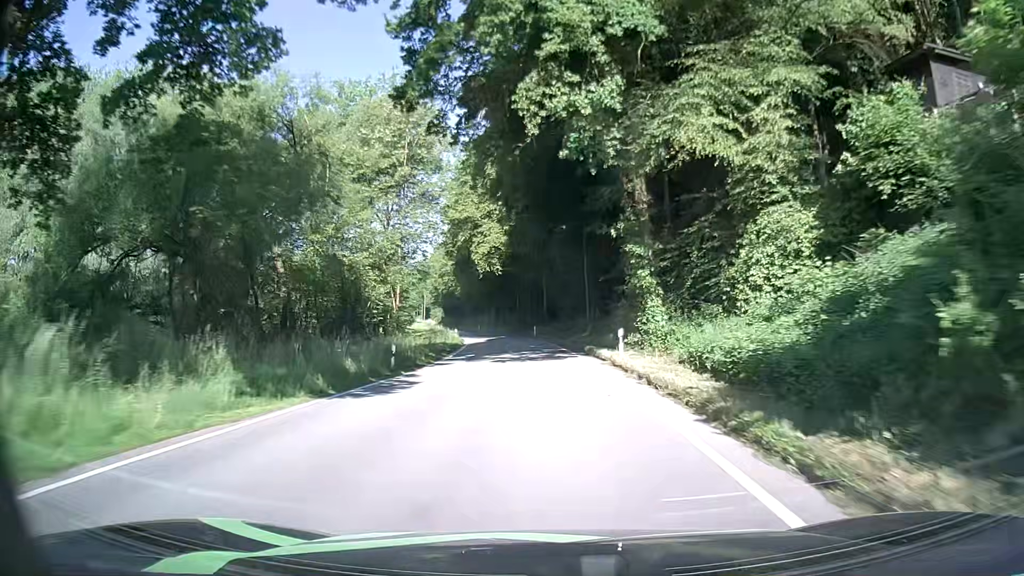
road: secondary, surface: asphalt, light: Day
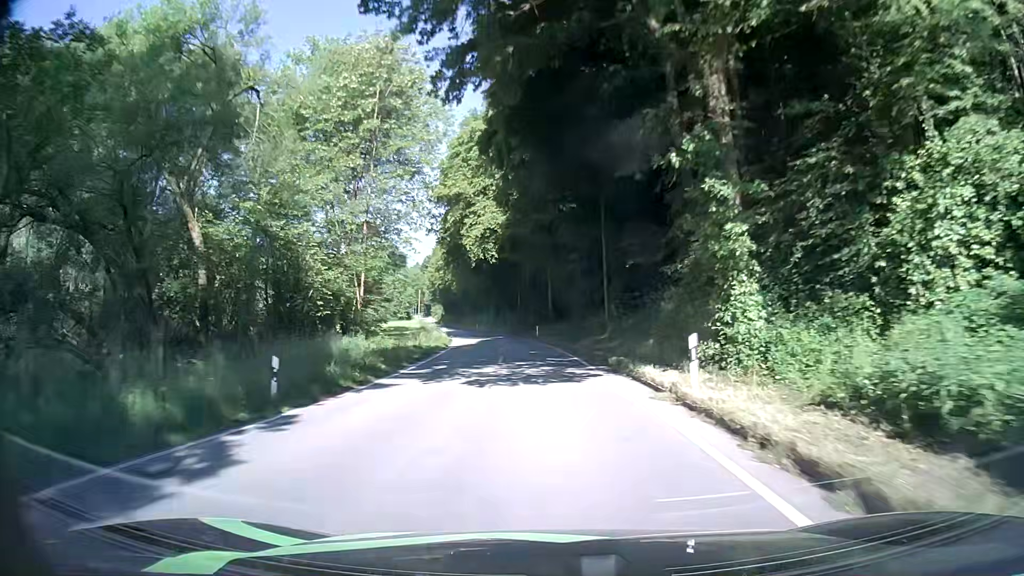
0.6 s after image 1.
(-0.1, +10.4) m; -1°
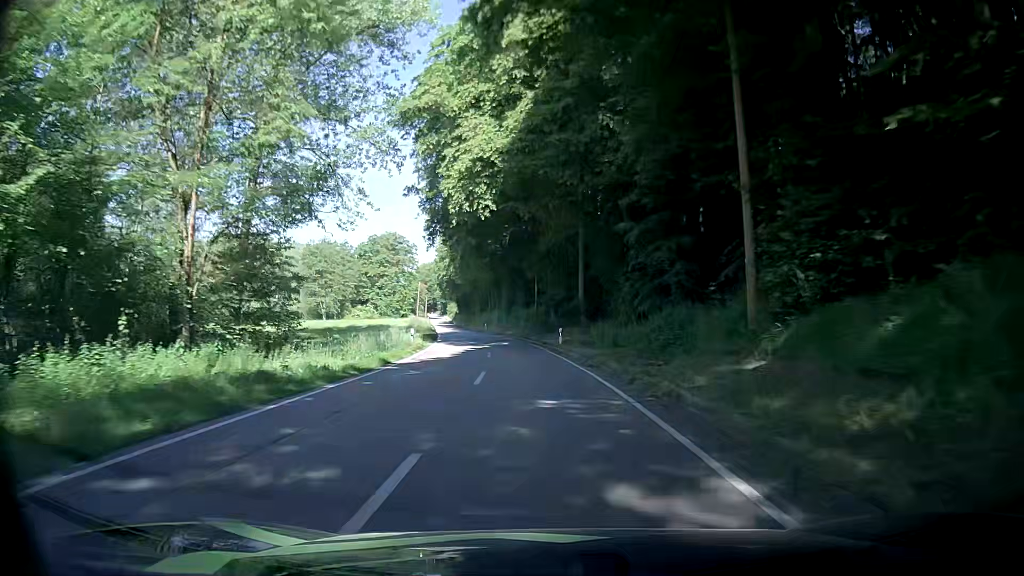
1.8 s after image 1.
(-0.3, +20.7) m; -2°
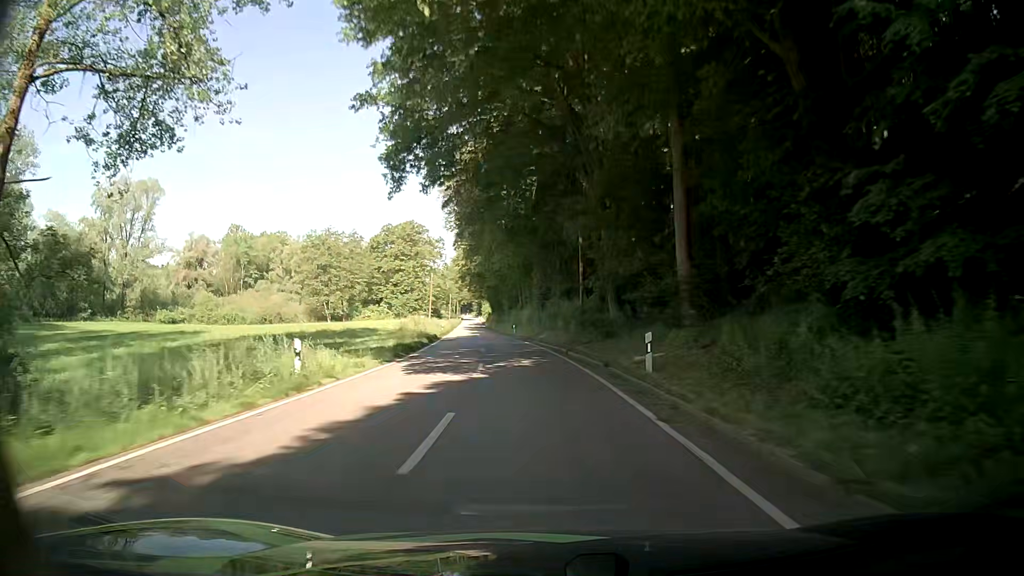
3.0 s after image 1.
(-0.2, +20.7) m; -3°
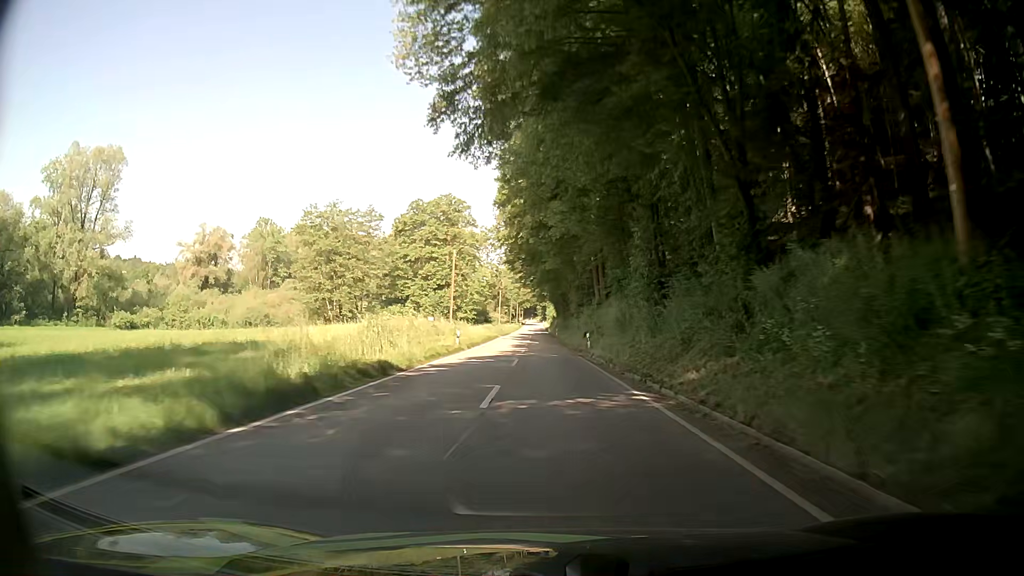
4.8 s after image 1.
(-1.7, +30.7) m; -6°
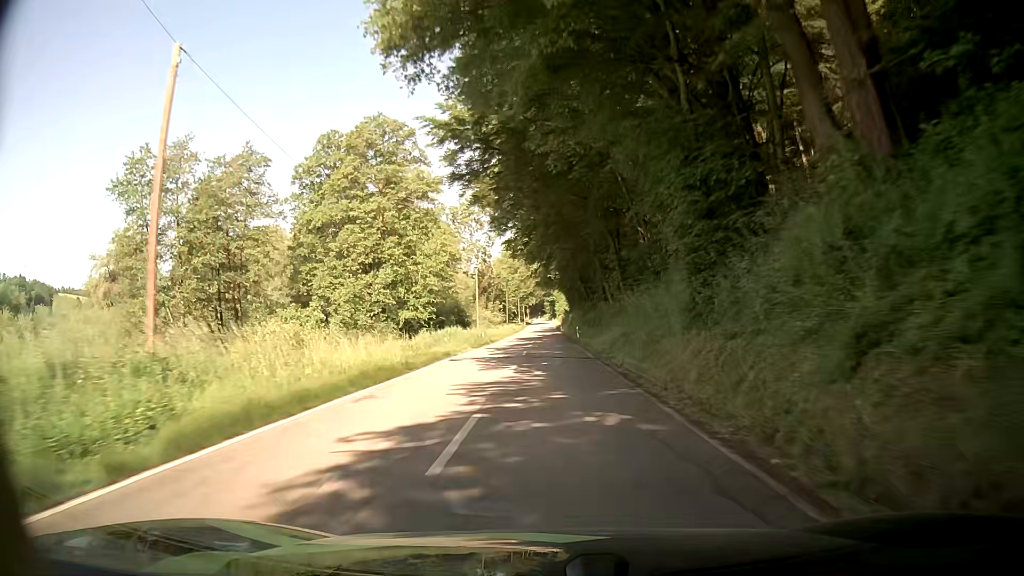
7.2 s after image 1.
(-0.4, +40.5) m; -1°
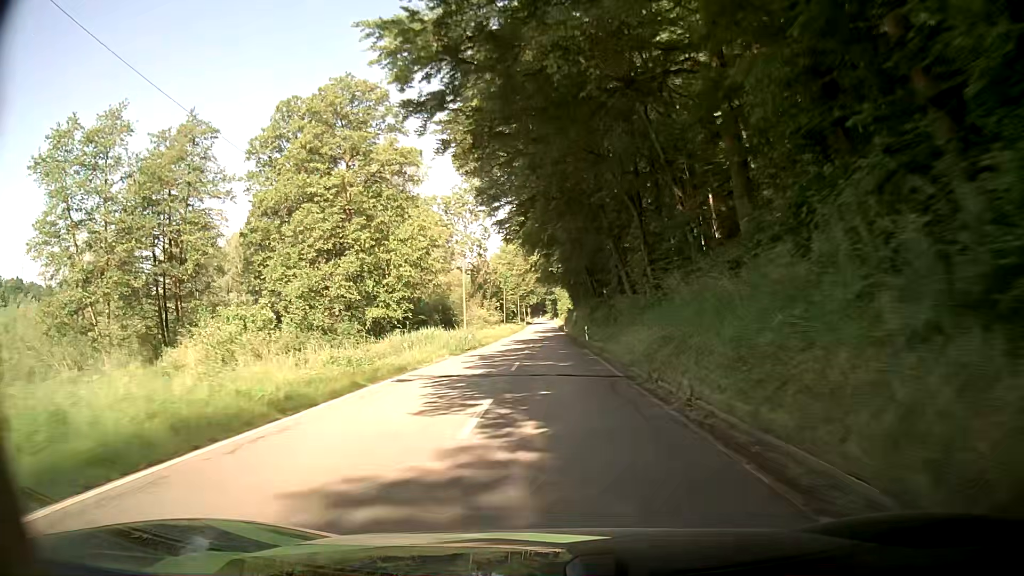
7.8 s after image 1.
(0.0, +10.0) m; 0°
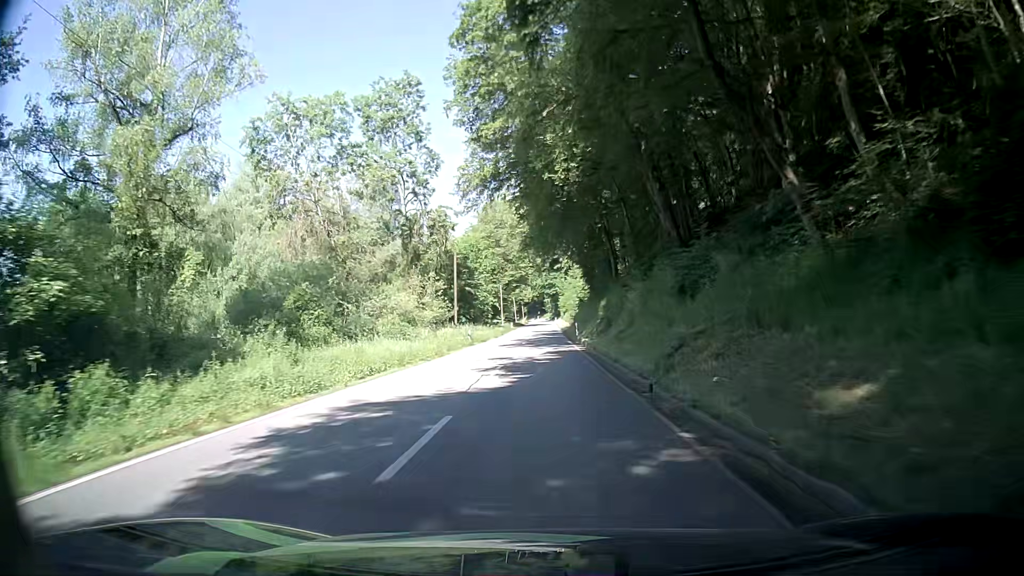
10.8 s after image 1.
(+0.1, +49.3) m; -1°
(0, +10) (0, +20) (0, +30) (+1, +40) (+1, +50) (+1, +60) (+1, +70) (+1, +80) (+1, +90) (+2, +100) m
